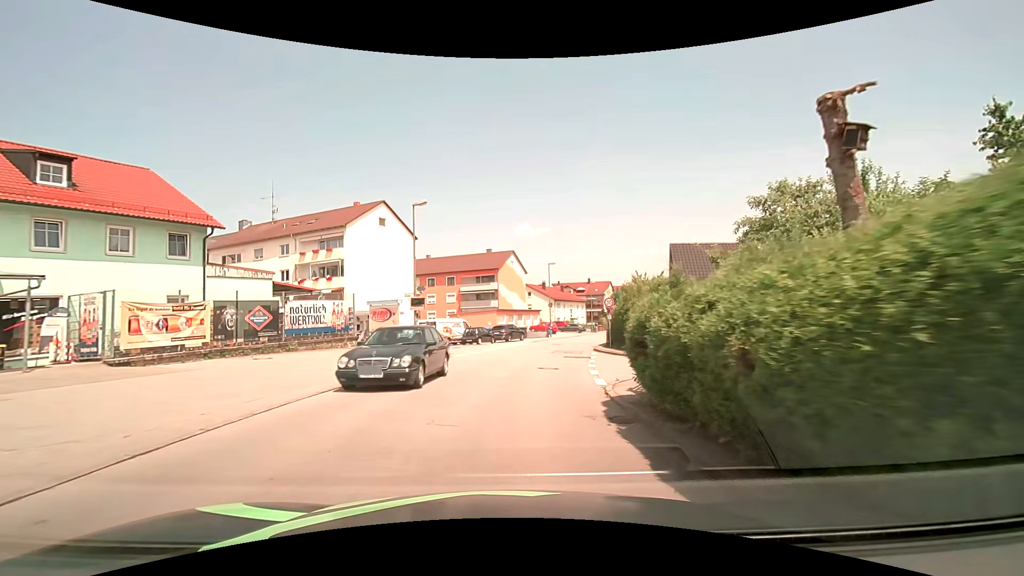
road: unclassified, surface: asphalt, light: Day
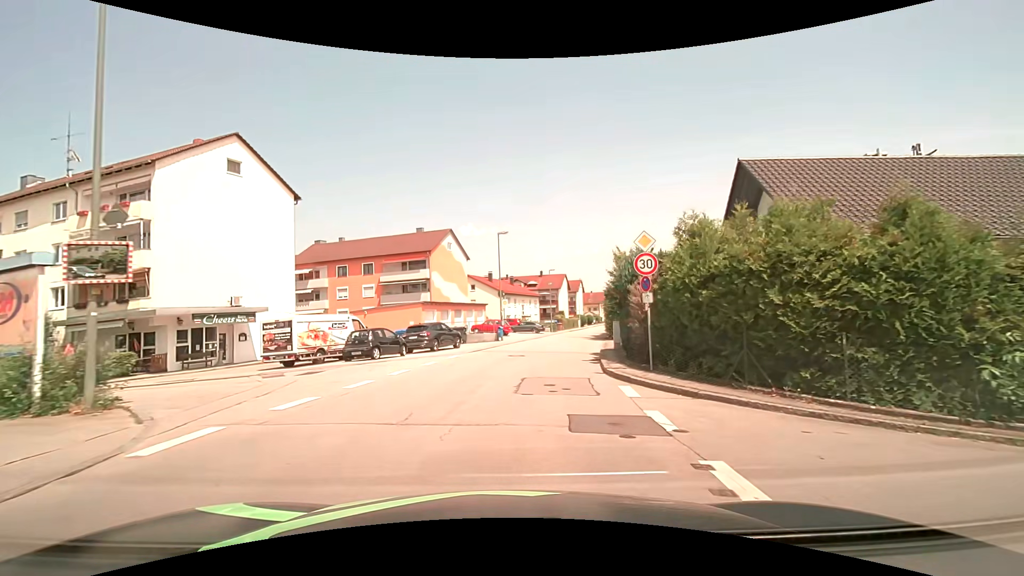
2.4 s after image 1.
(+1.0, +17.8) m; +6°
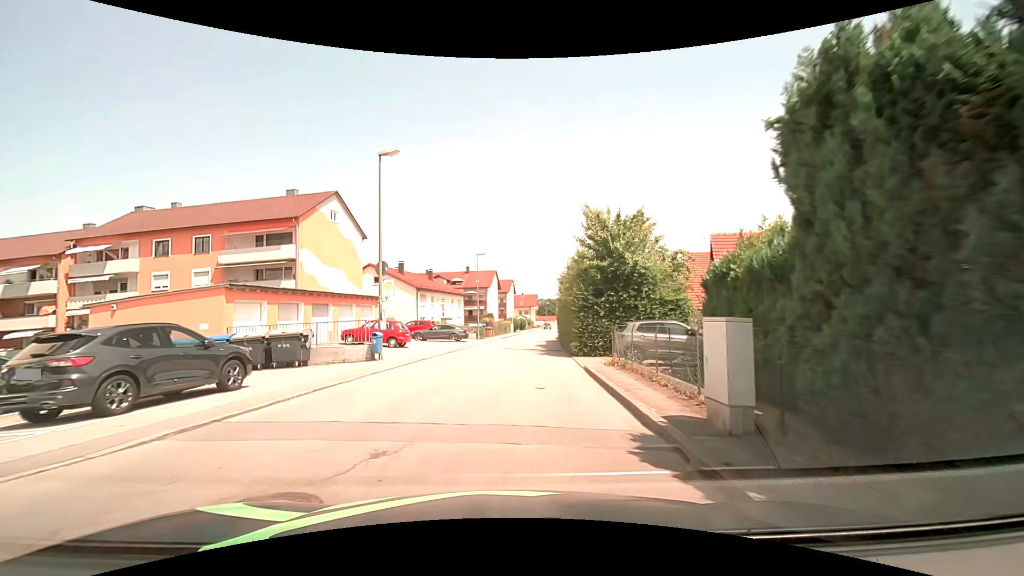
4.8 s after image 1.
(+1.2, +17.7) m; +9°
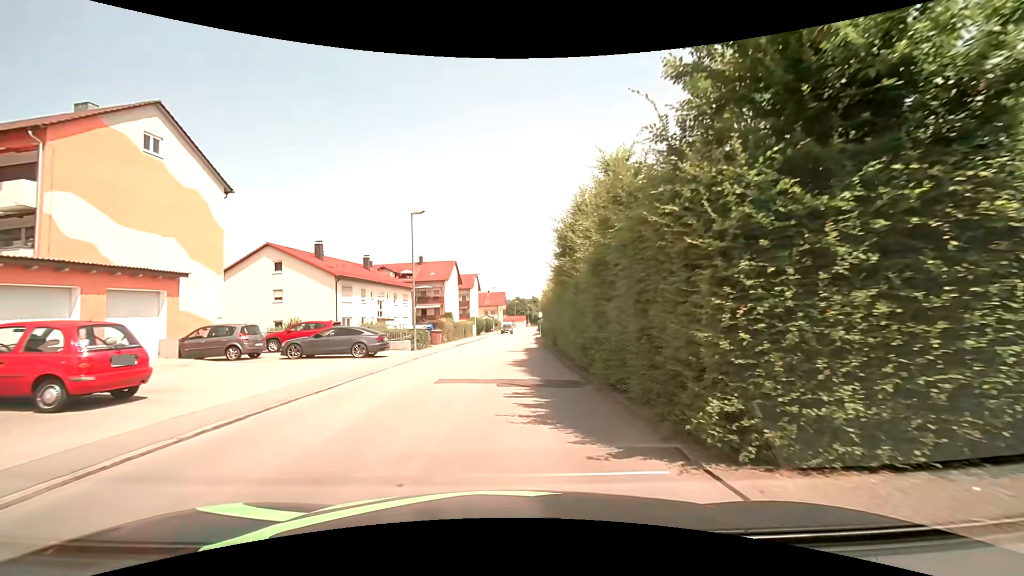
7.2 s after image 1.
(+0.4, +17.8) m; +3°
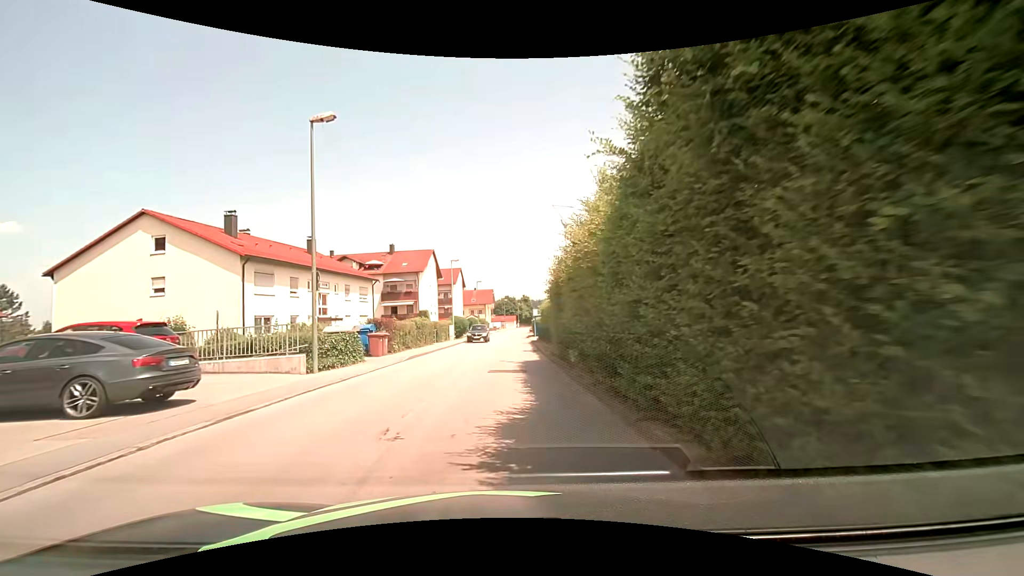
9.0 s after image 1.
(+0.2, +13.4) m; +1°
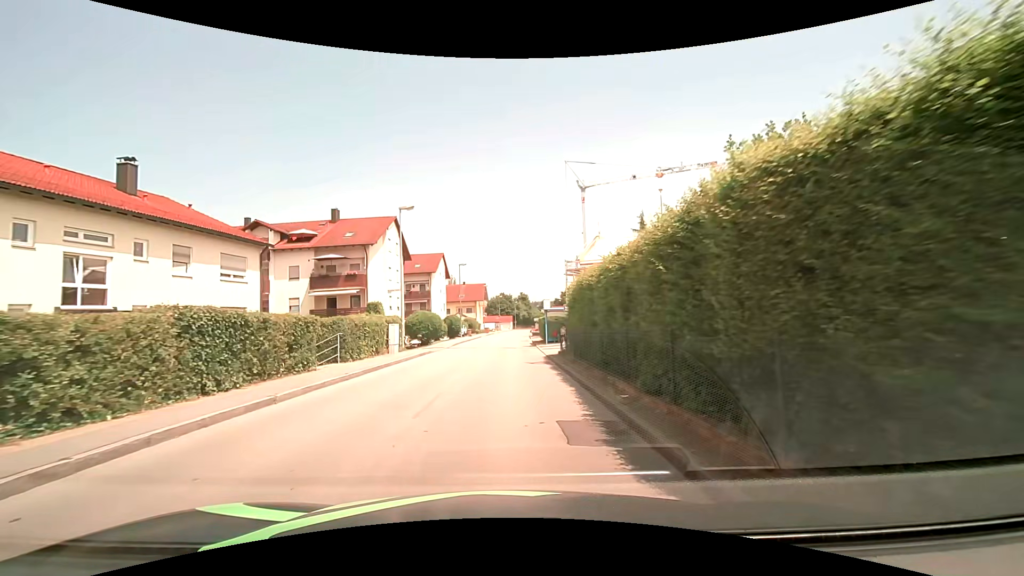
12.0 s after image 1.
(+0.2, +22.3) m; +1°
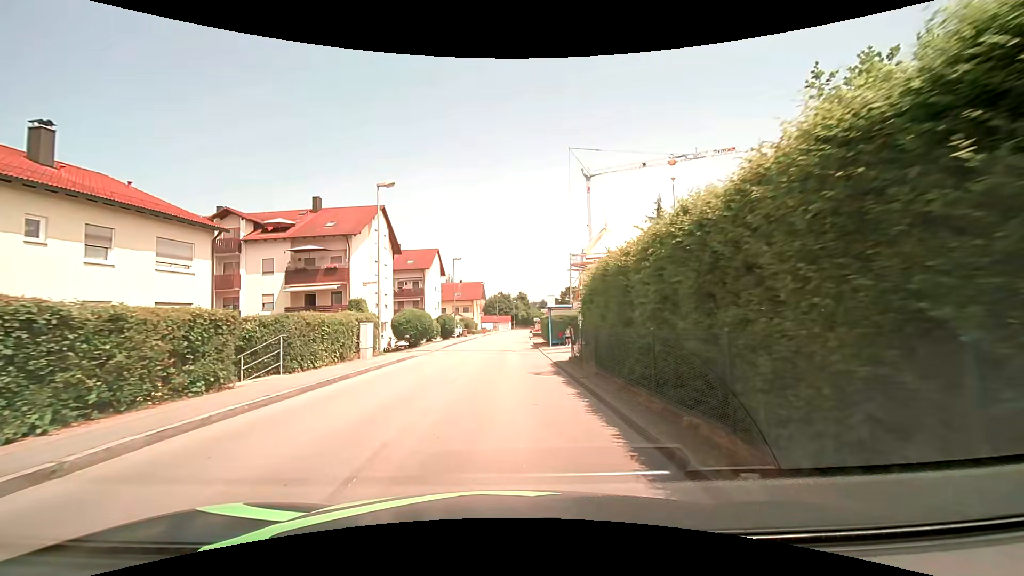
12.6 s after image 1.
(0.0, +4.5) m; 0°
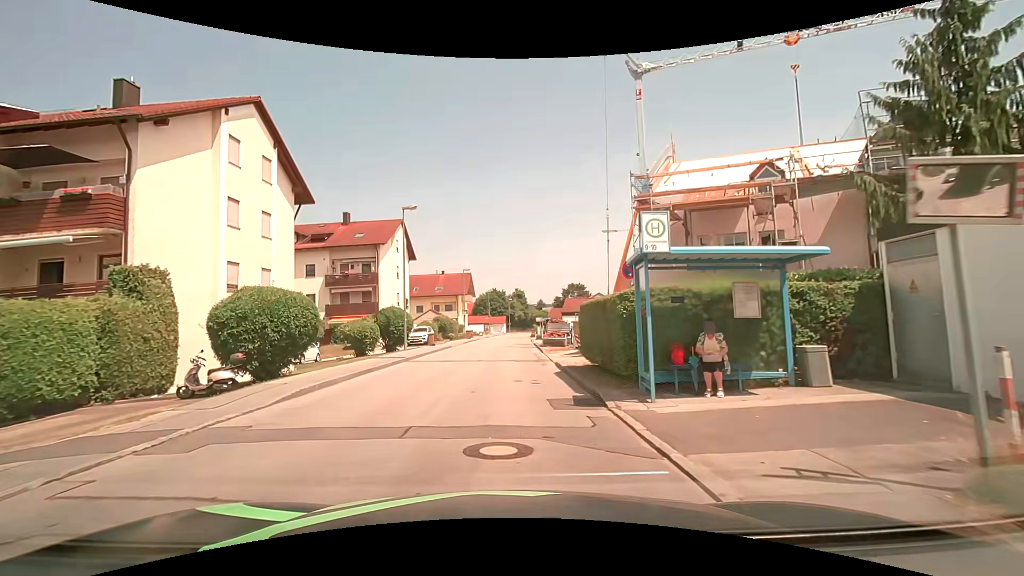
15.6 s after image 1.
(+0.1, +22.3) m; +1°
(0, +10) (0, +20) (0, +30) (0, +40) (+1, +50) (+1, +60) (+1, +70) (+2, +80) (+2, +90) (+3, +100) m
